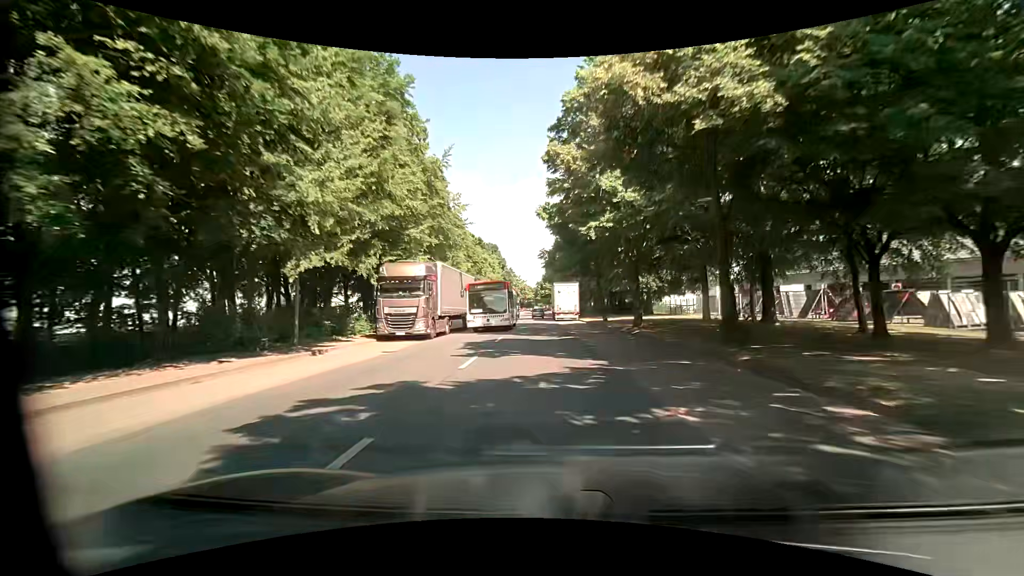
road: tertiary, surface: asphalt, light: Day
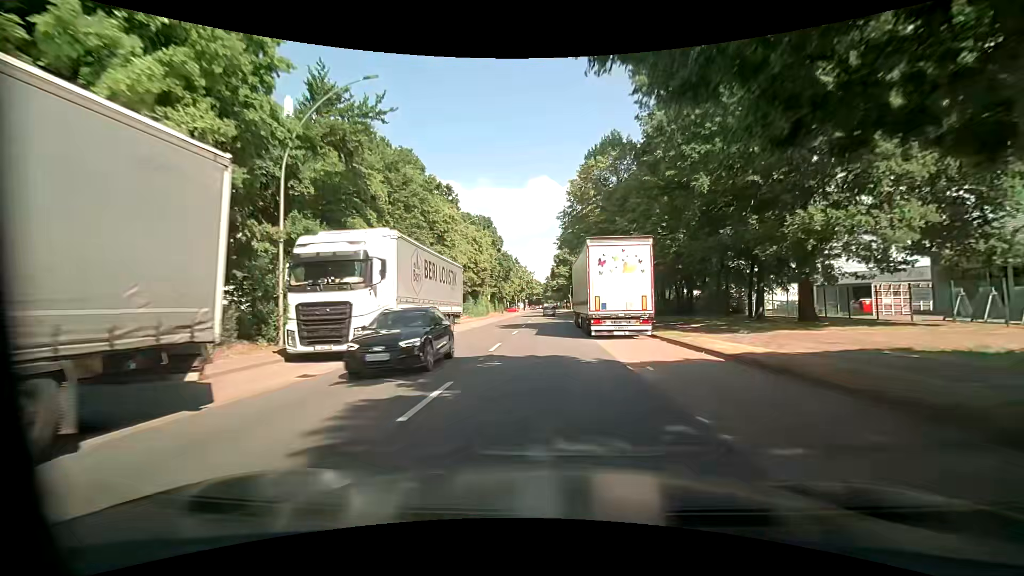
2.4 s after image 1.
(-0.6, +32.4) m; -2°
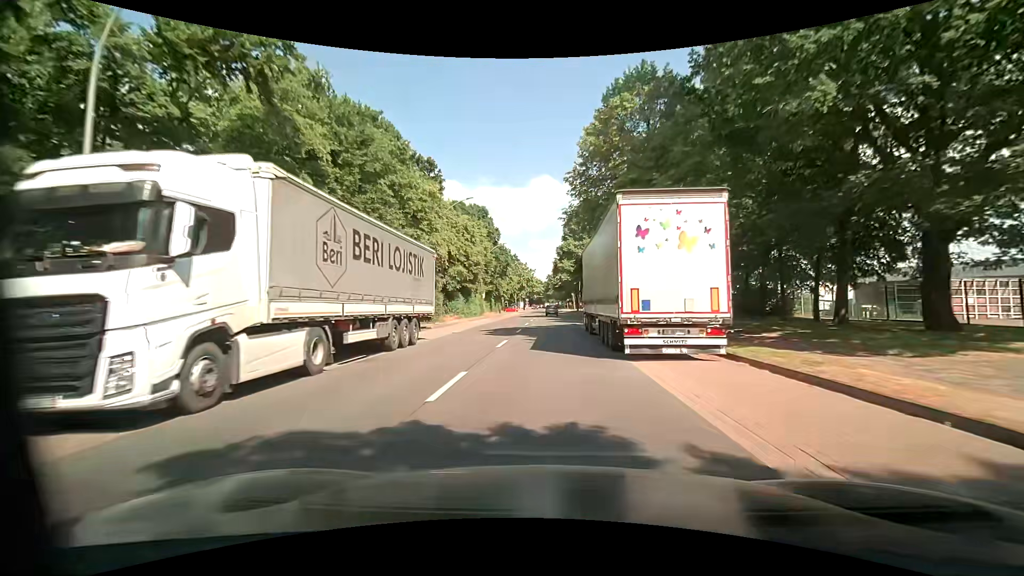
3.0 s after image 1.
(0.0, +8.1) m; 0°
(0, +10) (0, +20) (0, +30) (0, +40) (+1, +50) (+1, +60) (+1, +70) (+1, +80) (+2, +90) (+2, +100) m
